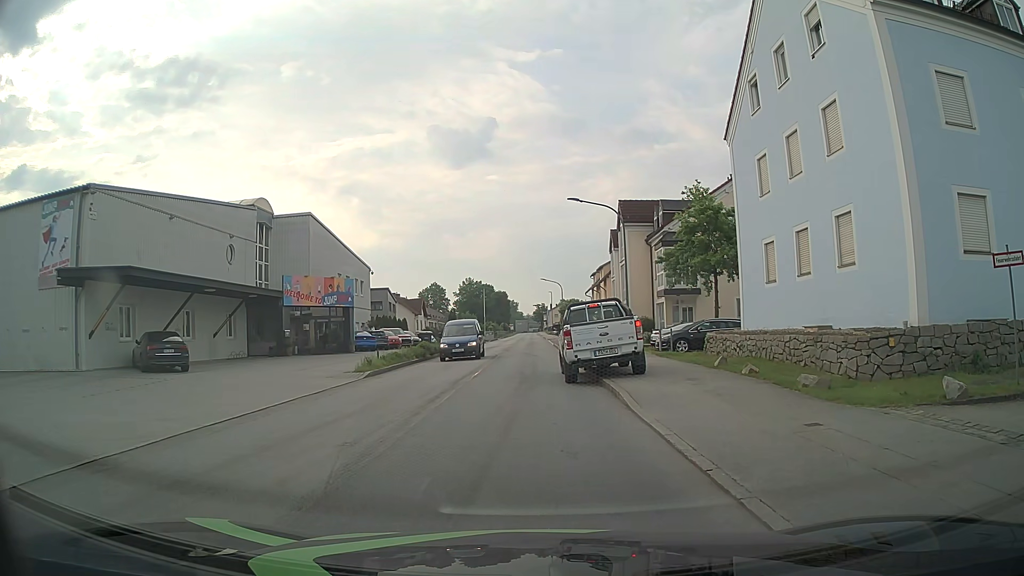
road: unclassified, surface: asphalt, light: Day
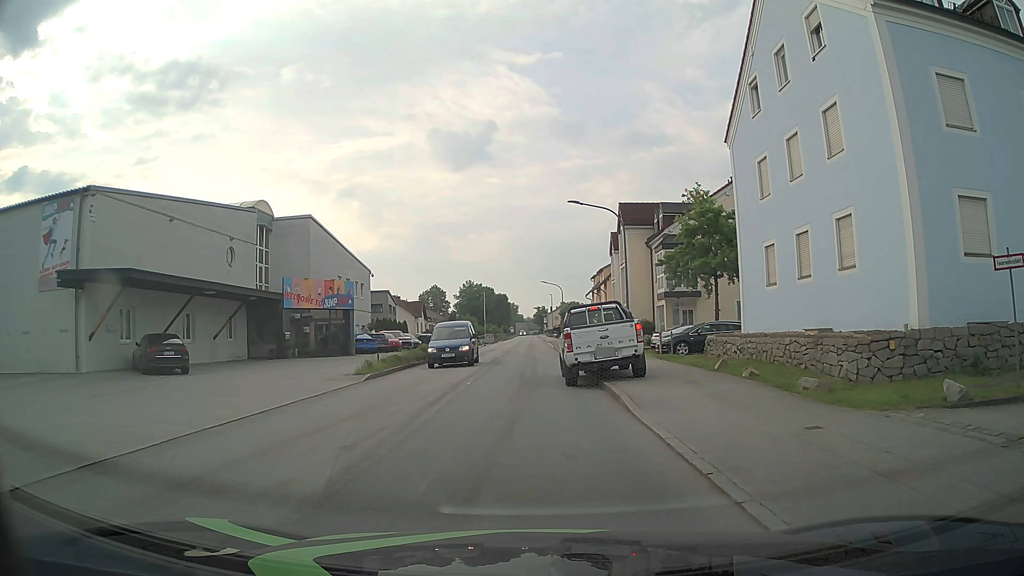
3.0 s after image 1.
(0.0, +0.1) m; 0°
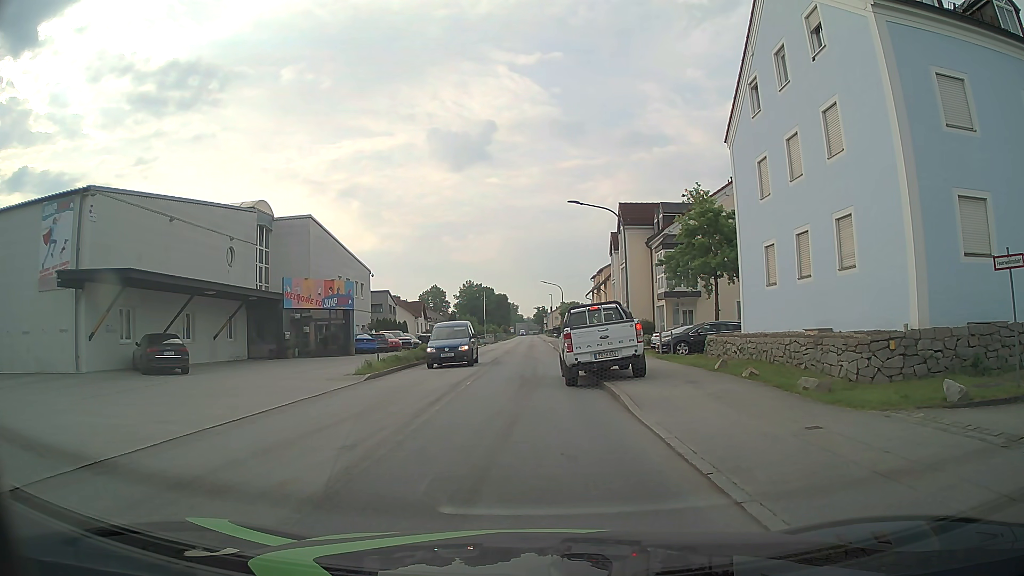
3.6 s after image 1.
(0.0, 0.0) m; 0°
